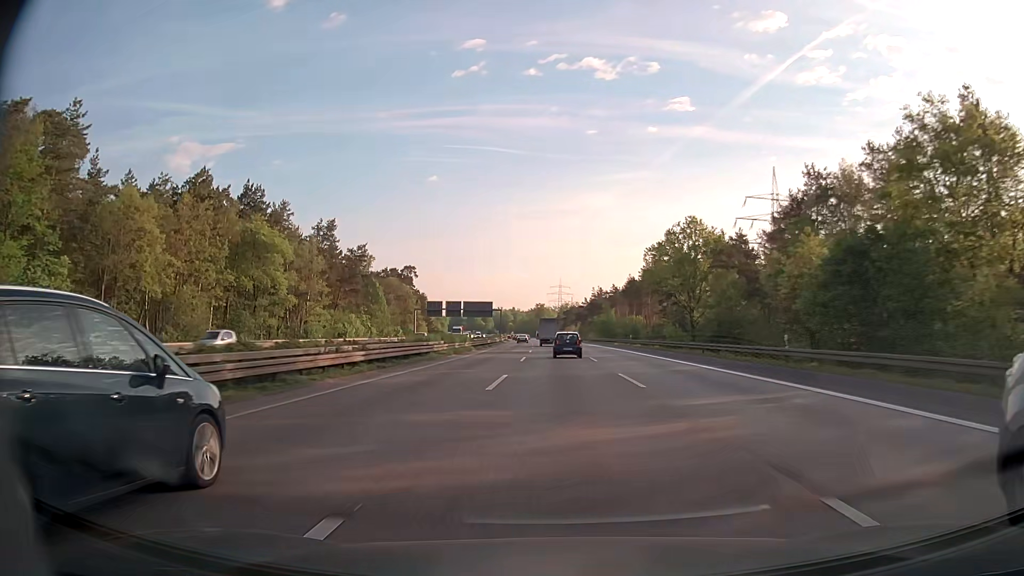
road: motorway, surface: asphalt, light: Day
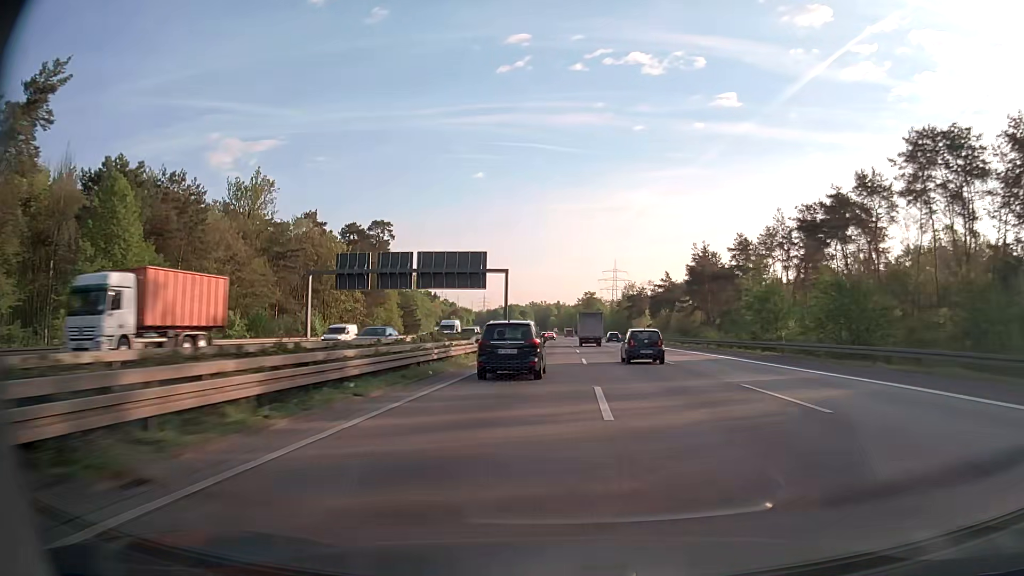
(-3.3, +94.1) m; -4°
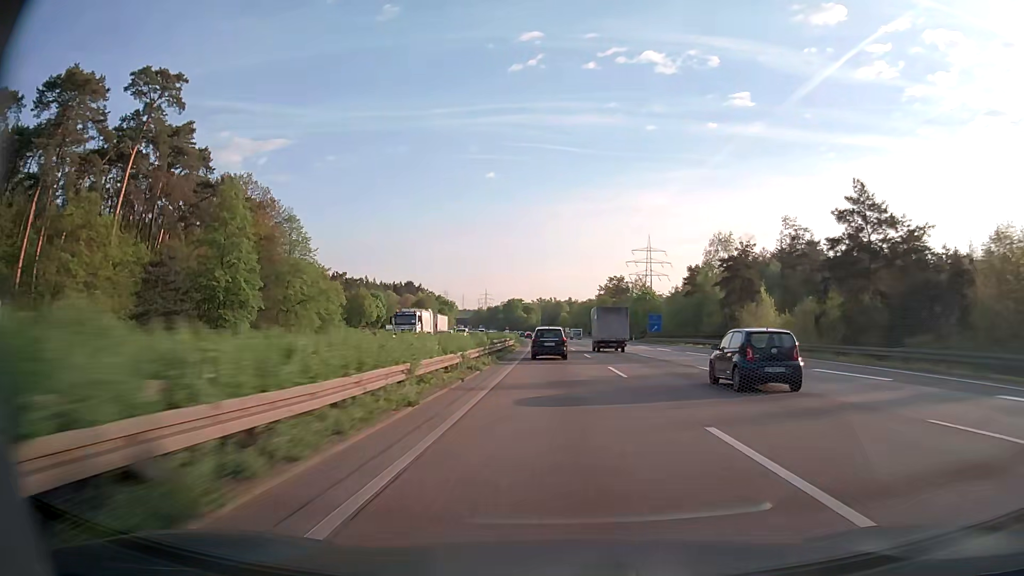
(-0.6, +95.4) m; -1°
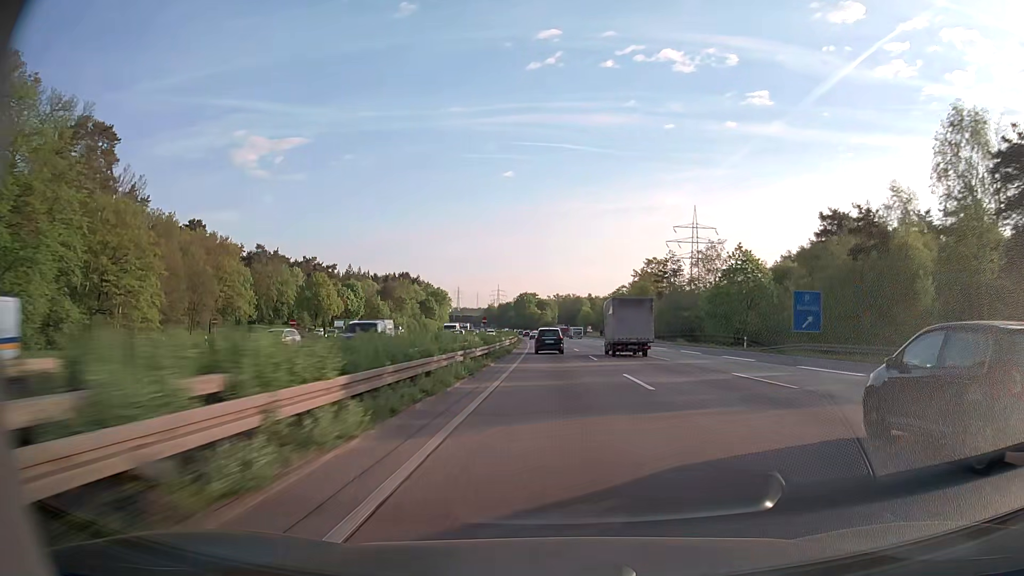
(-0.8, +57.9) m; -2°
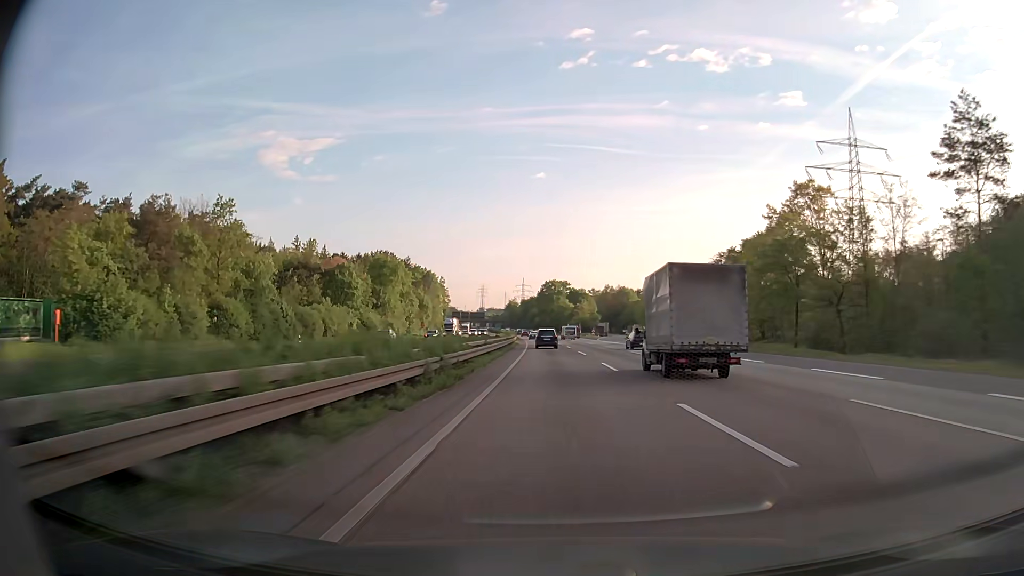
(-2.2, +97.3) m; -3°
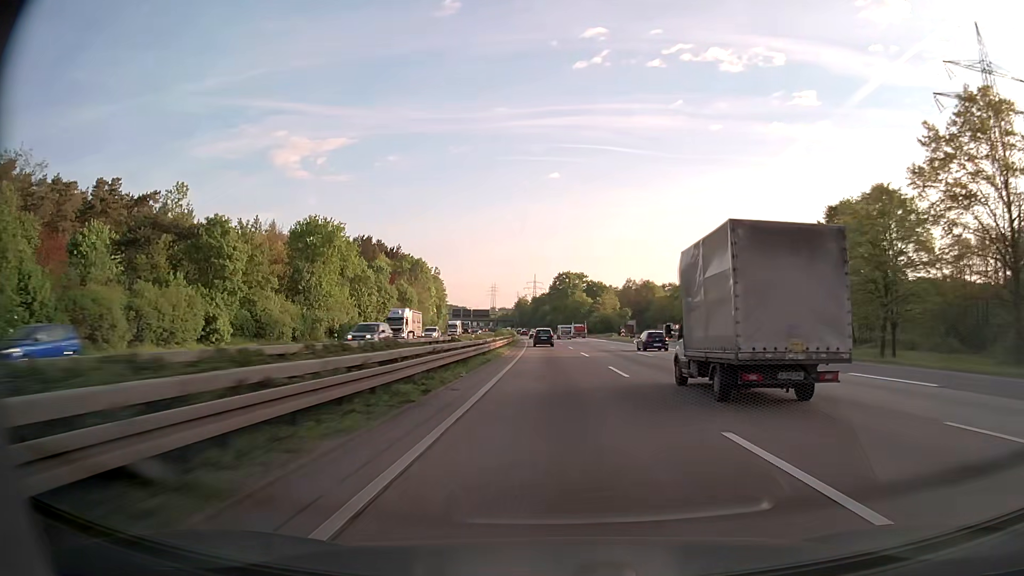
(-0.3, +39.2) m; -1°
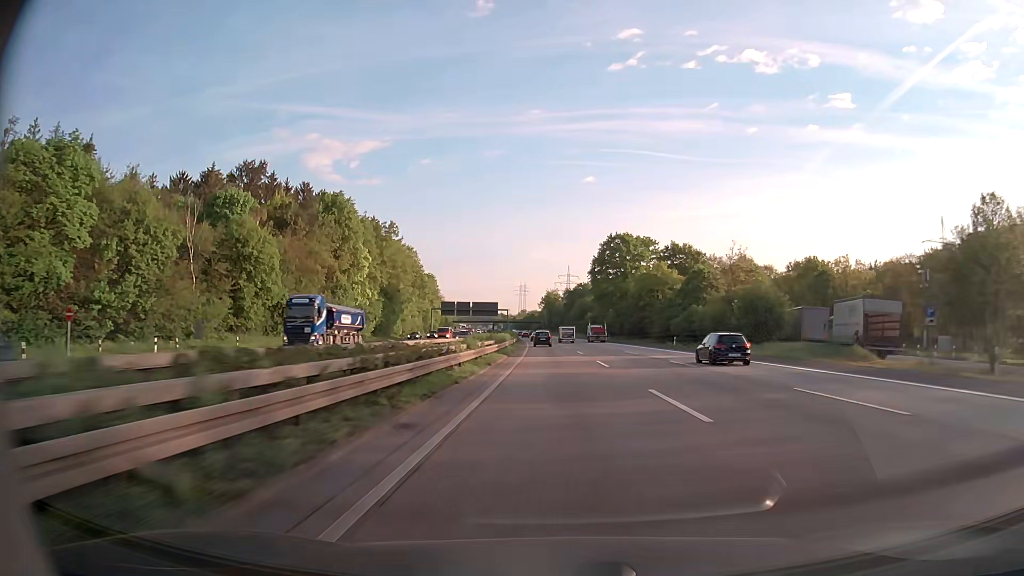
(-2.7, +98.3) m; -3°
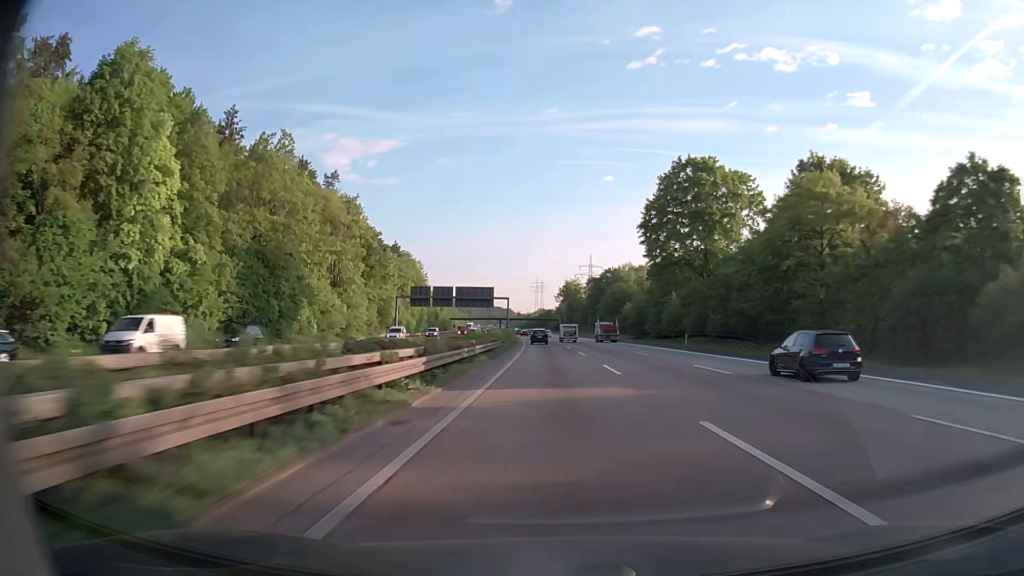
(-0.7, +59.1) m; -1°
(0, +10) (0, +20) (0, +30) (0, +40) (-1, +50) (-1, +60) (-1, +70) (-2, +80) (-2, +90) (-3, +100) m
